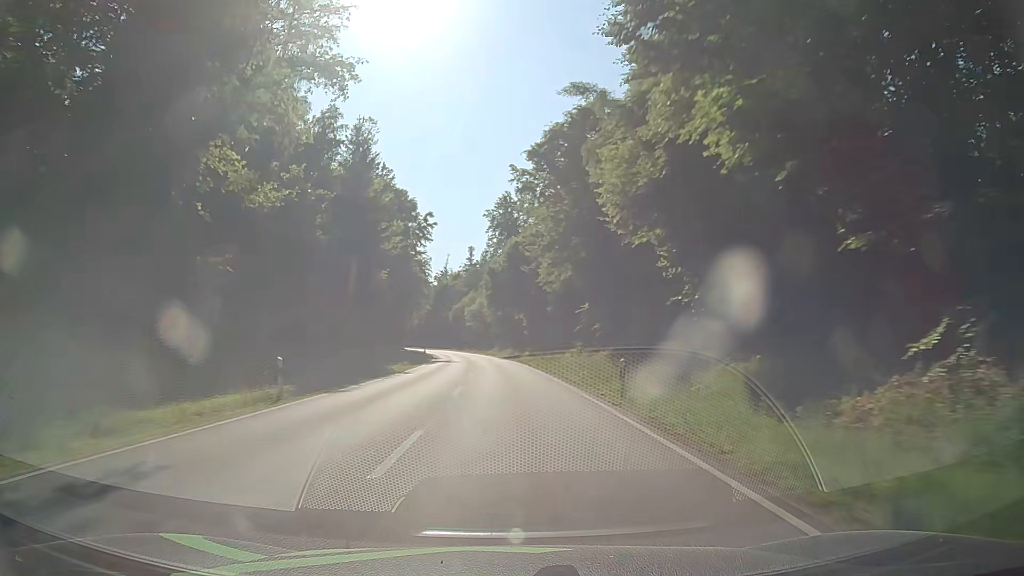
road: secondary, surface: asphalt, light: Day
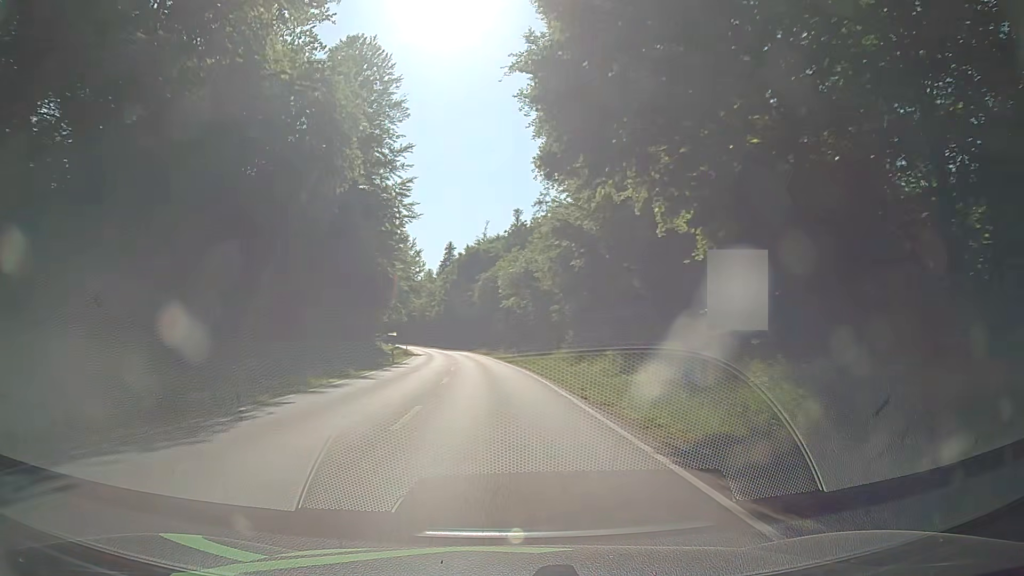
(-1.6, +68.1) m; -4°
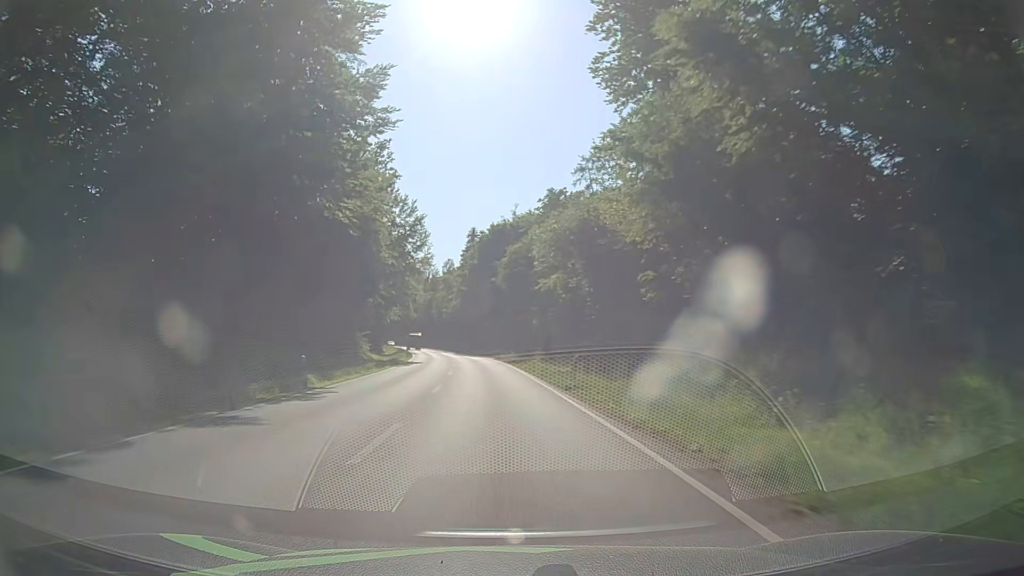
(-0.5, +27.2) m; -2°
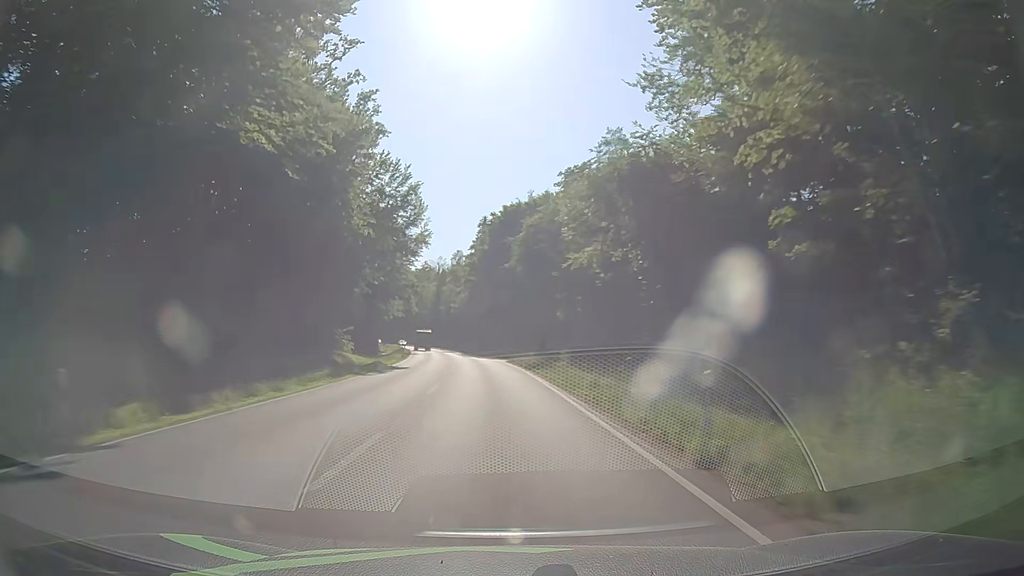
(-0.2, +13.6) m; -2°
(0, +10) (0, +20) (-1, +30) (-1, +40) (-2, +50) (-3, +60) (-4, +70) (-5, +80) (-7, +90) (-8, +100) m
